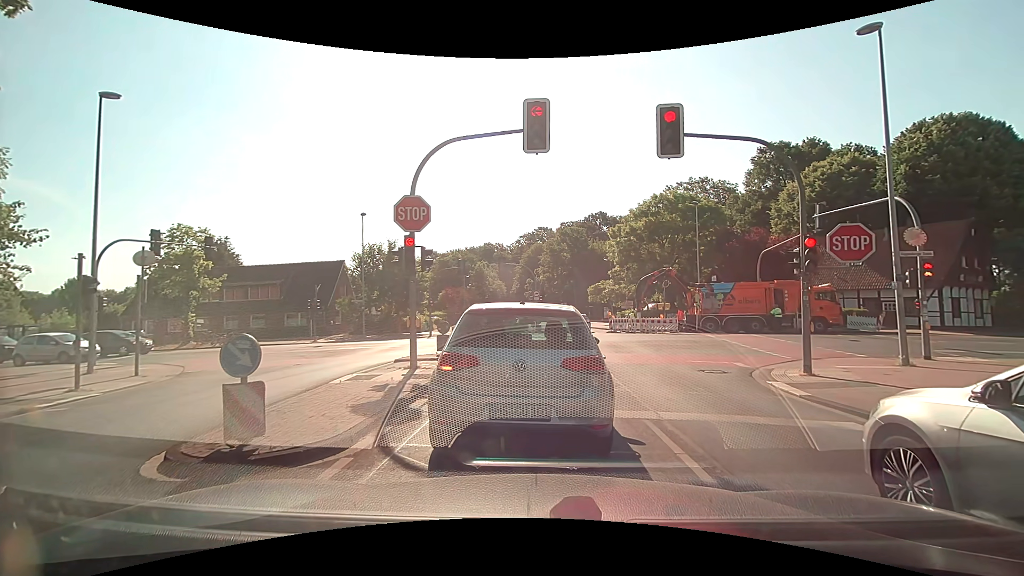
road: tertiary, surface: asphalt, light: Day
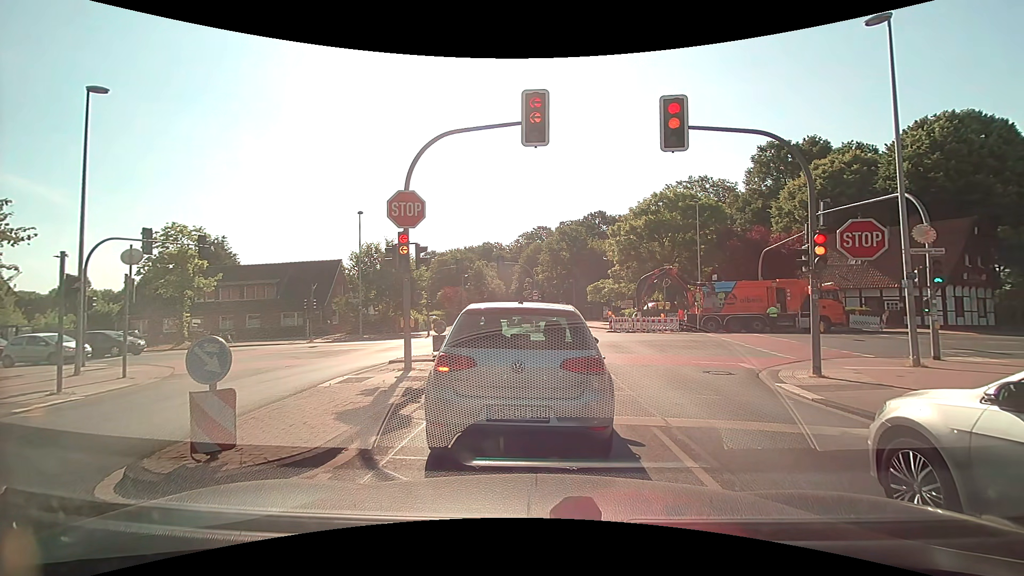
(0.0, +0.5) m; 0°
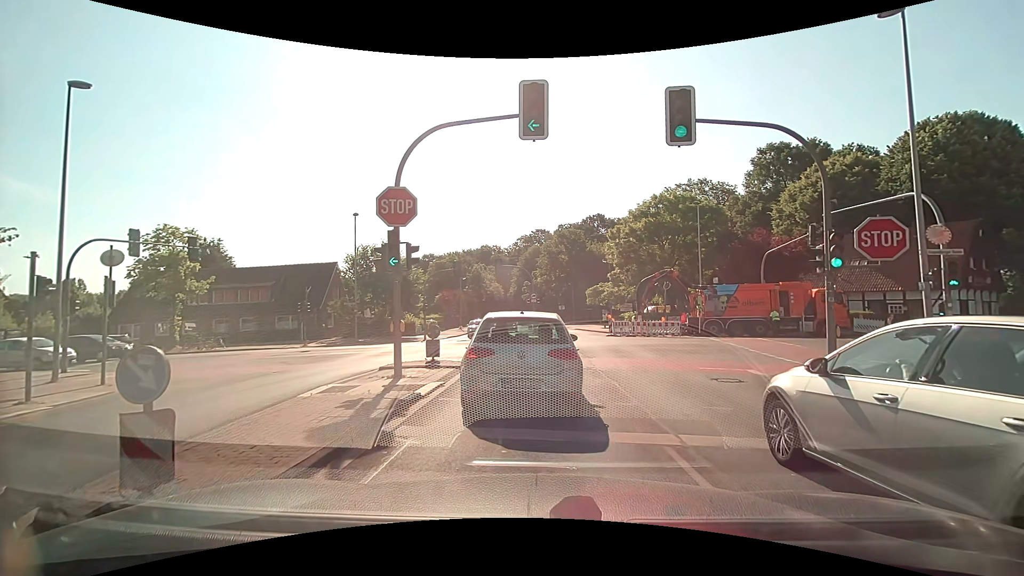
(0.0, +0.8) m; -2°
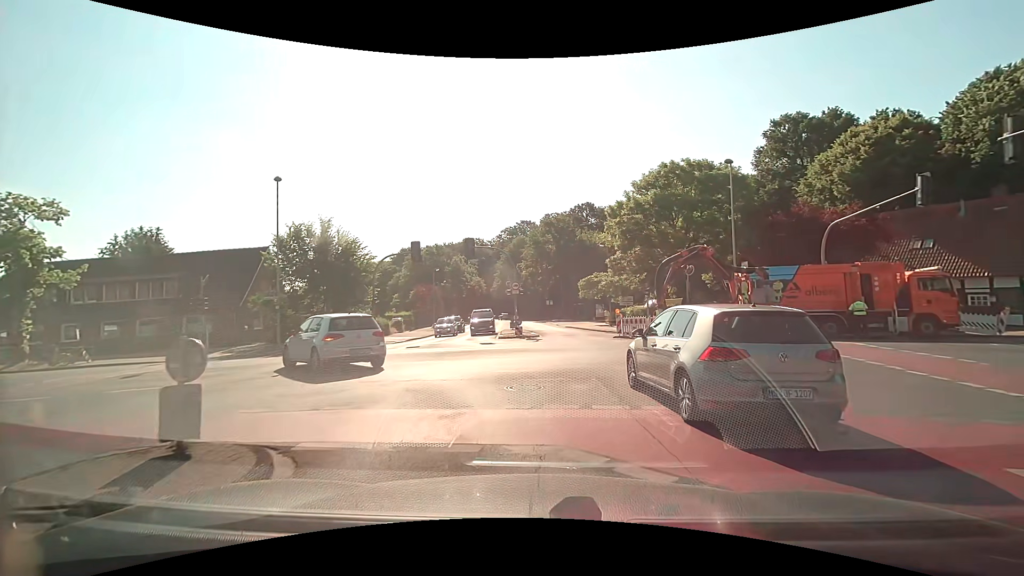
(+0.3, +10.2) m; +2°
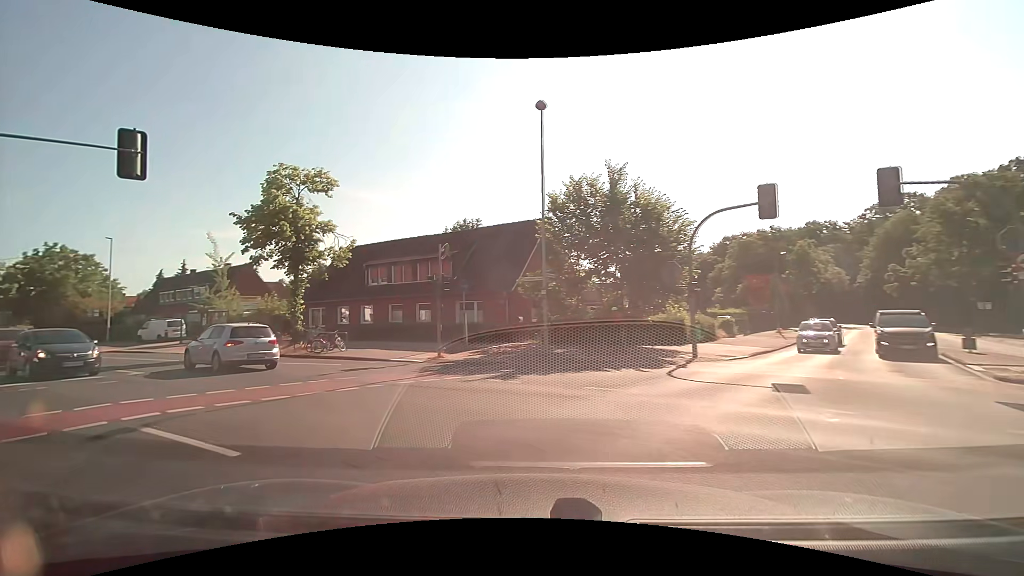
(-2.8, +13.0) m; -33°
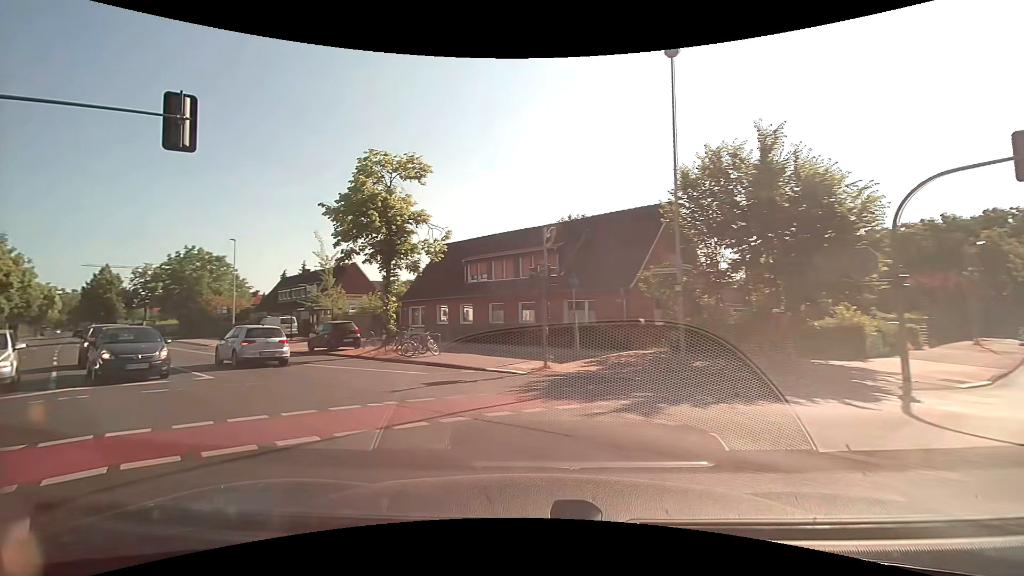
(-0.4, +3.9) m; -12°
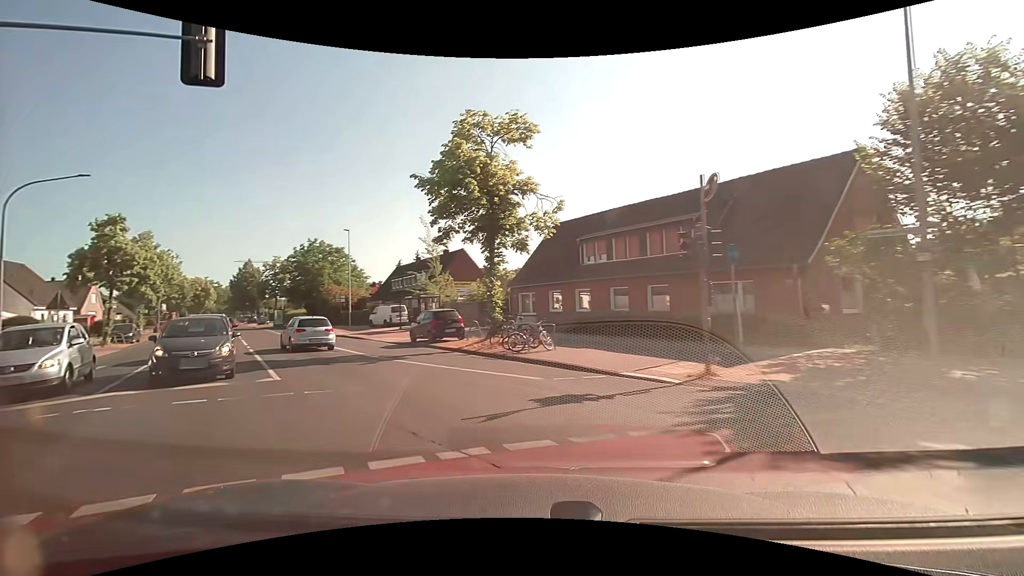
(-0.4, +4.1) m; -12°
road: secondary
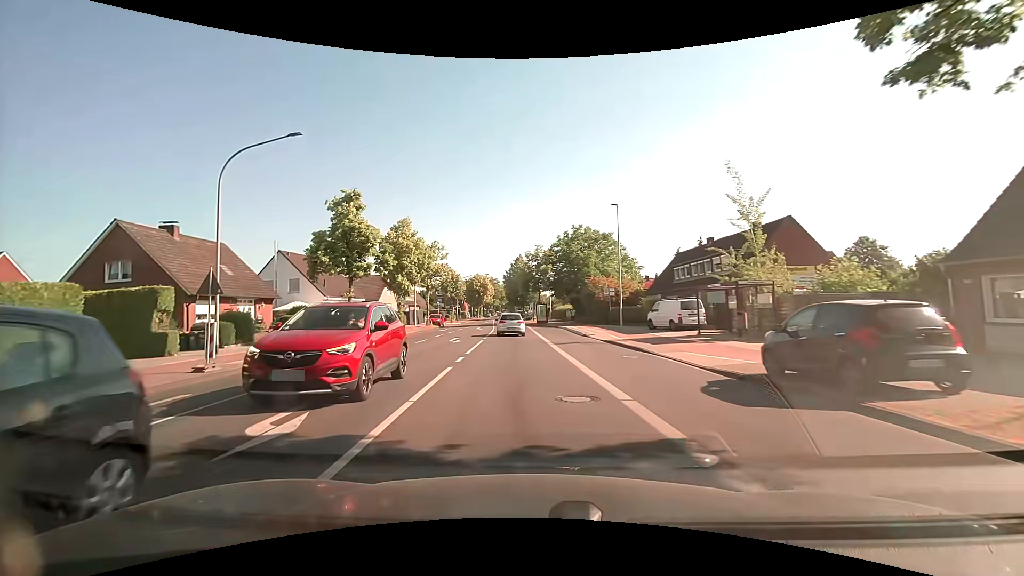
(-4.0, +12.9) m; -31°
(0, +10) (-1, +20) (-1, +30) (-2, +40) (-2, +50) (-3, +60) (-4, +70) (-4, +80) (-4, +90) (-5, +100) m
